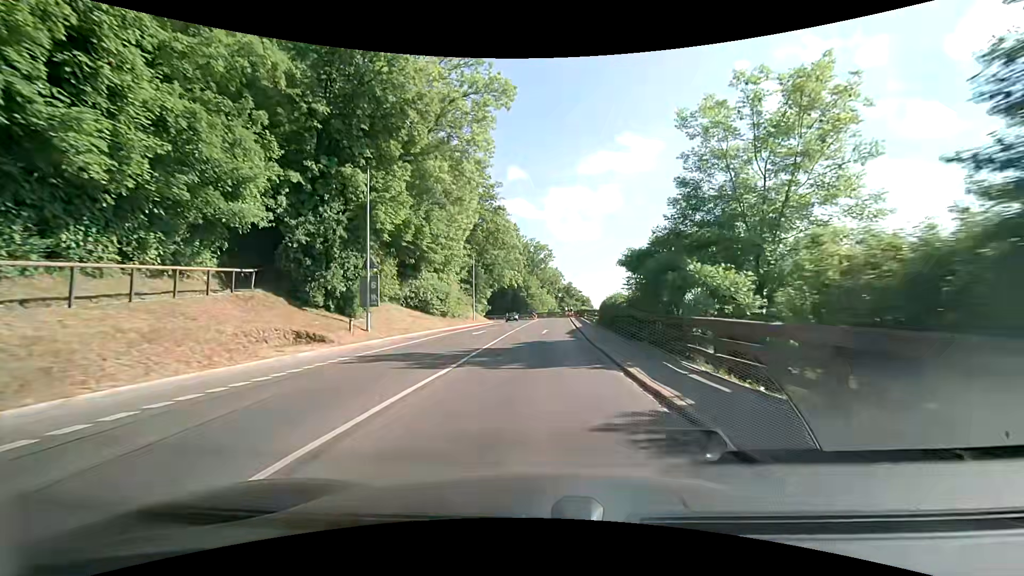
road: secondary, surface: asphalt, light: Day
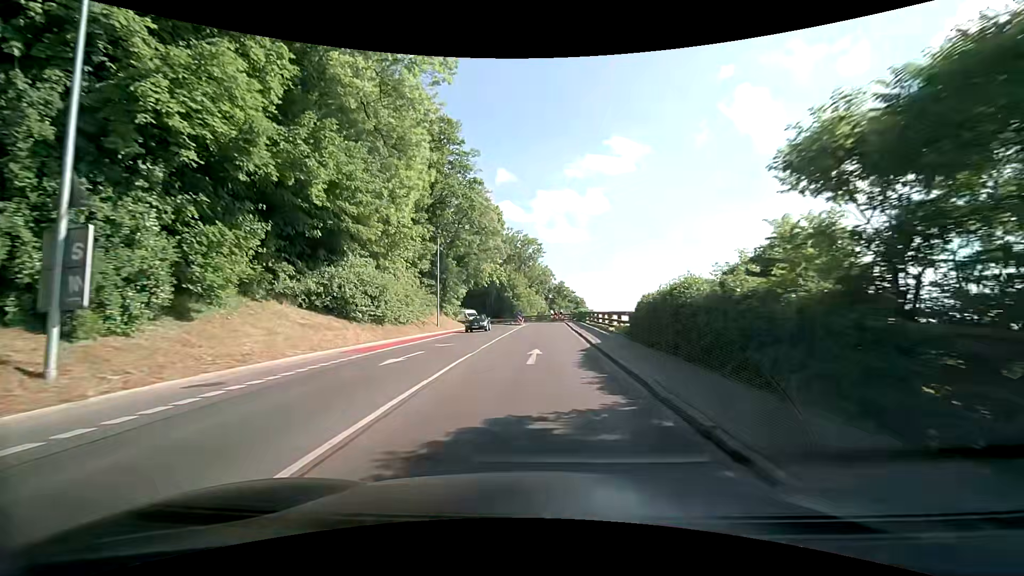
(+0.3, +15.3) m; +2°
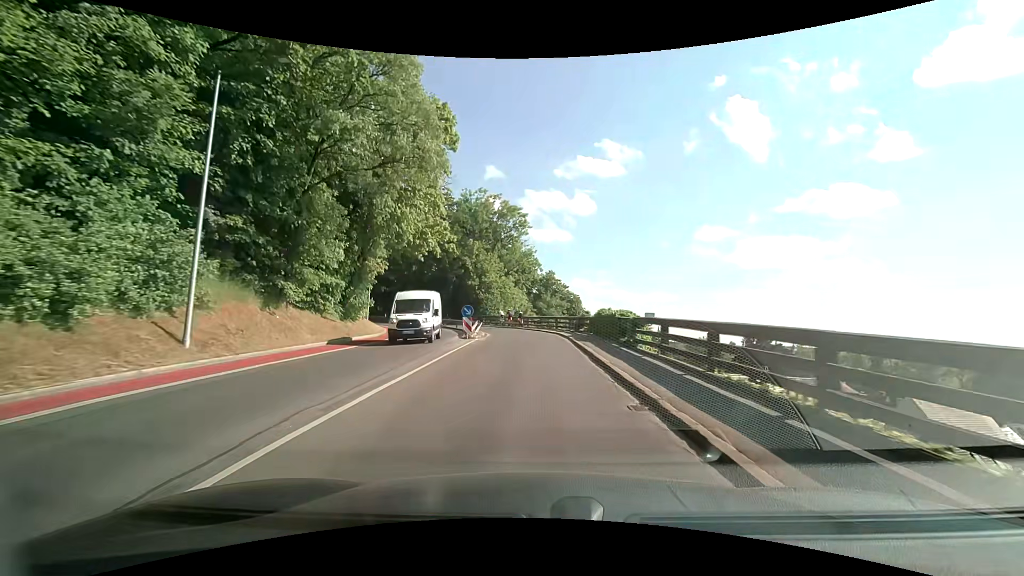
(+0.3, +30.2) m; +2°
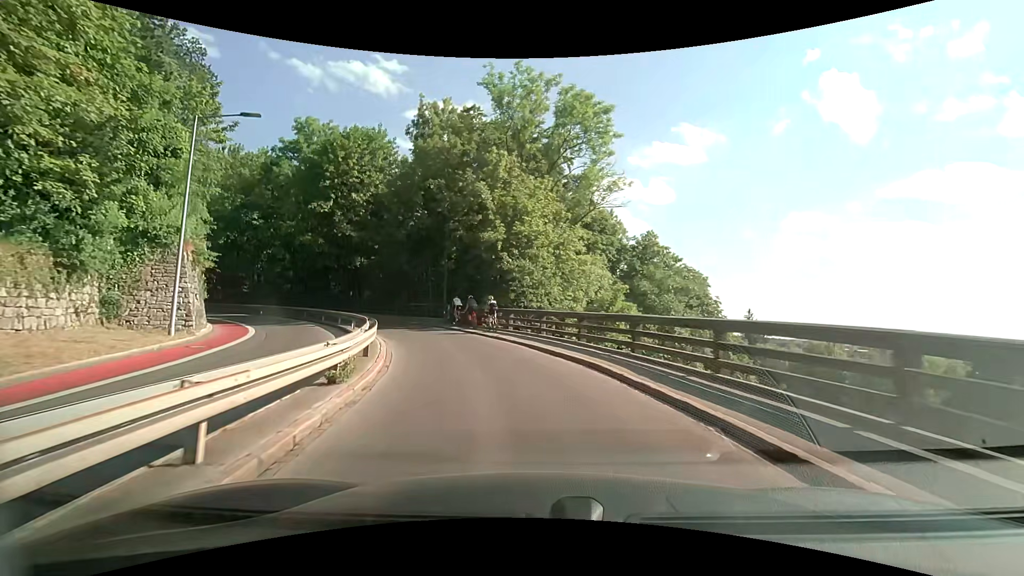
(-1.6, +34.3) m; -8°
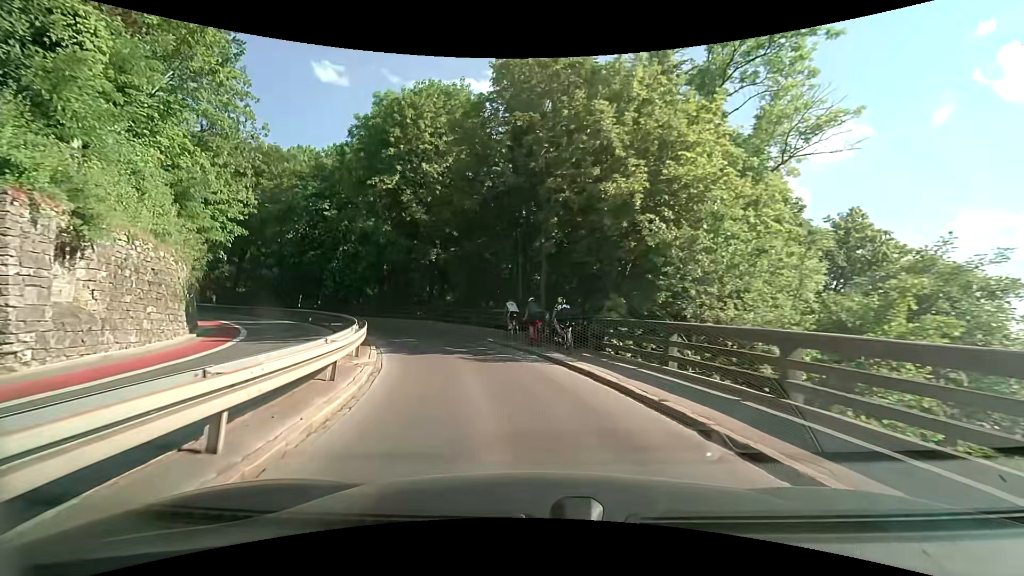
(-1.5, +12.4) m; -13°
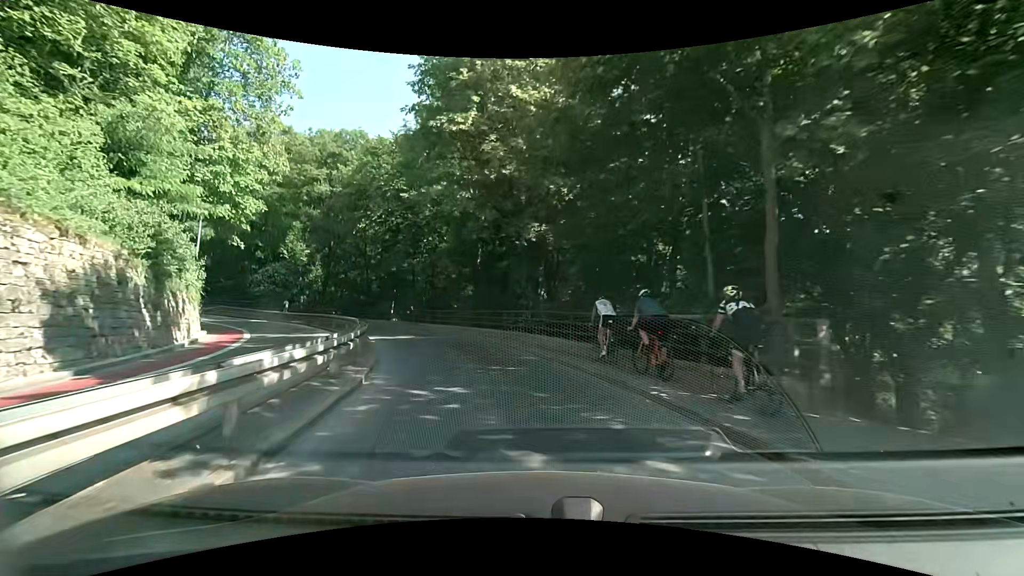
(-1.6, +12.2) m; -14°
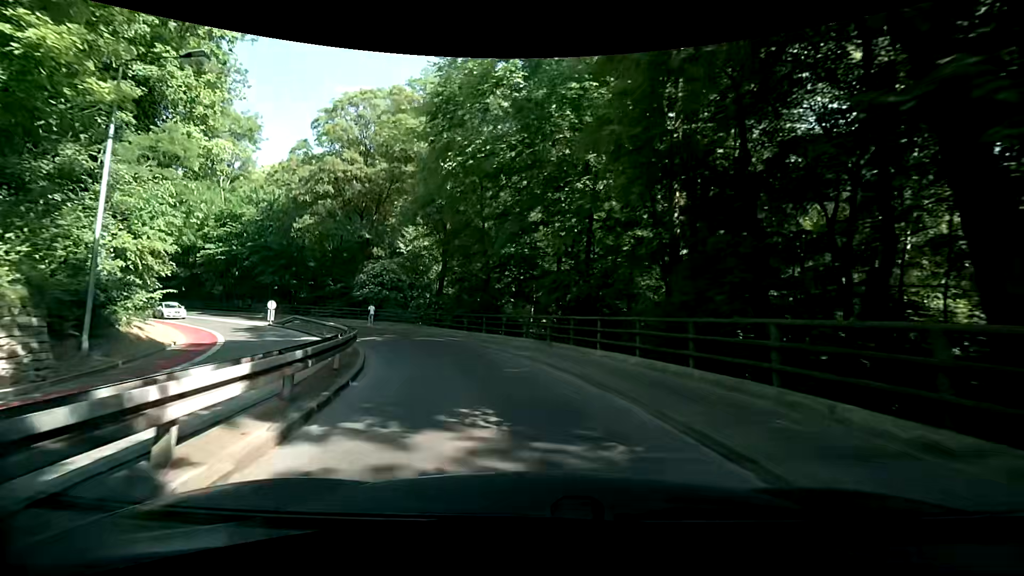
(-3.0, +18.2) m; -17°
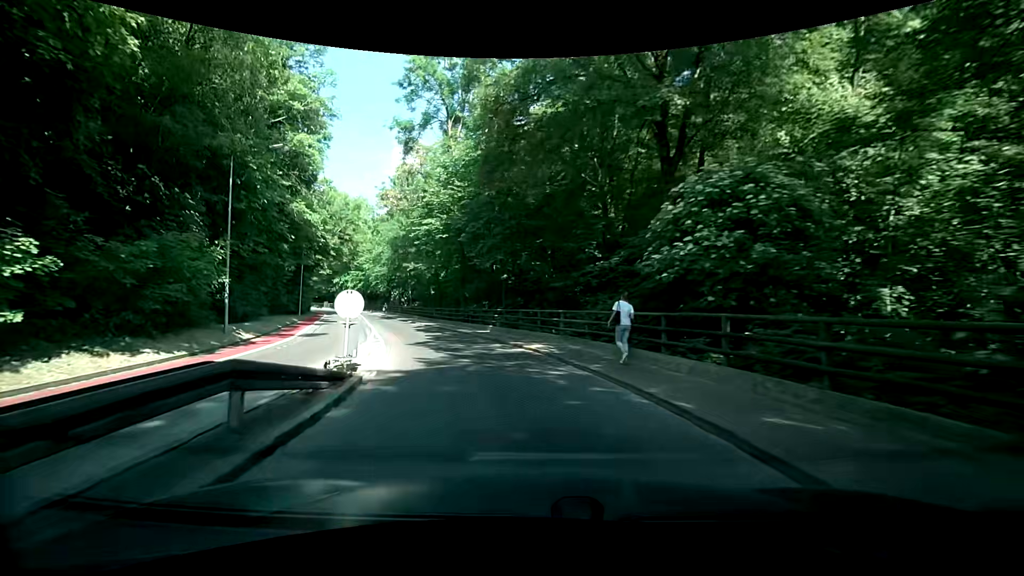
(-9.6, +30.0) m; -36°
(-1, +10) (-4, +20) (-7, +29) (-11, +38) (-14, +48) (-18, +57) (-22, +66) (-26, +75) (-31, +84) (-37, +92) m
